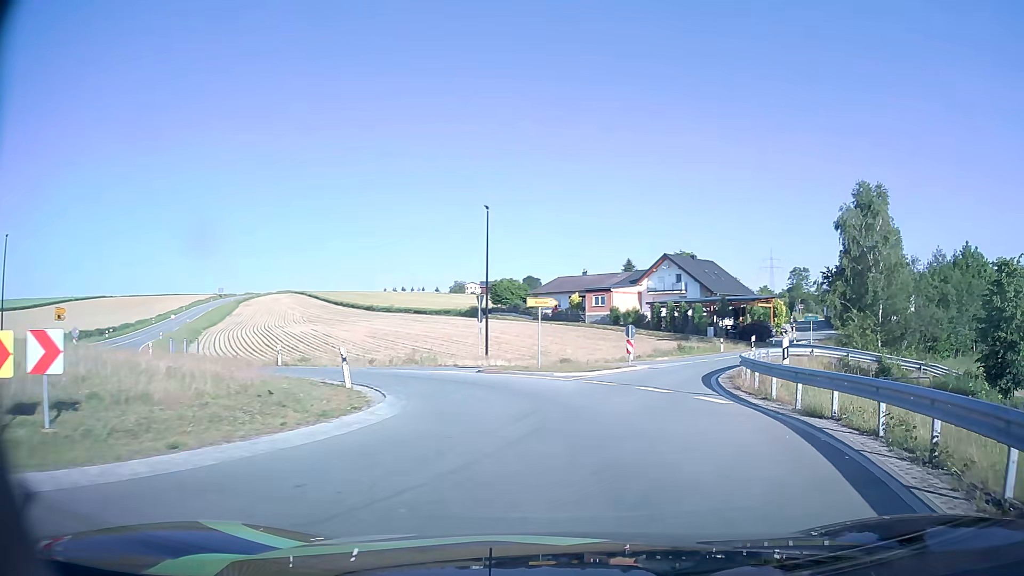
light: Day
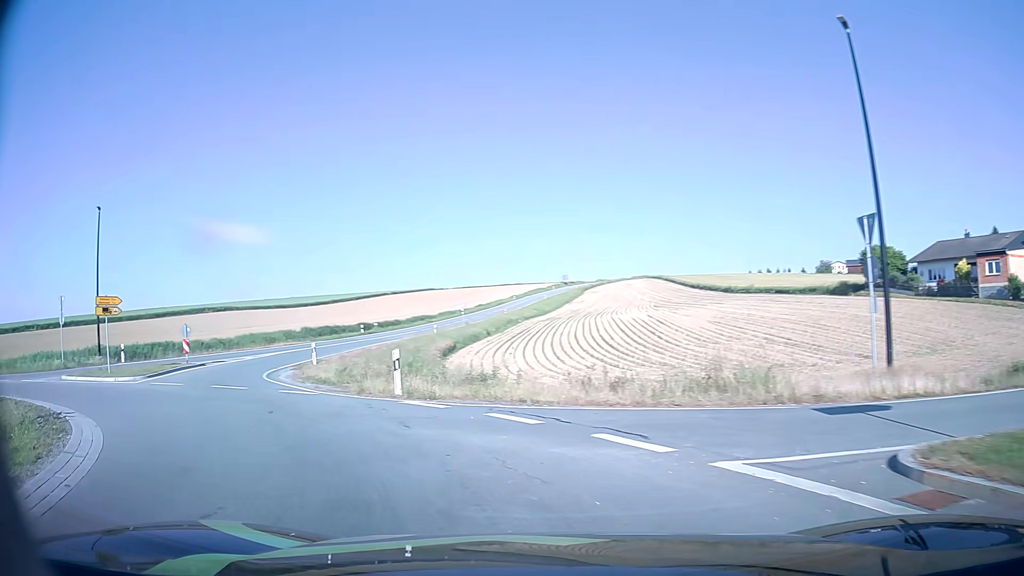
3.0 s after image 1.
(-1.9, +20.3) m; -32°
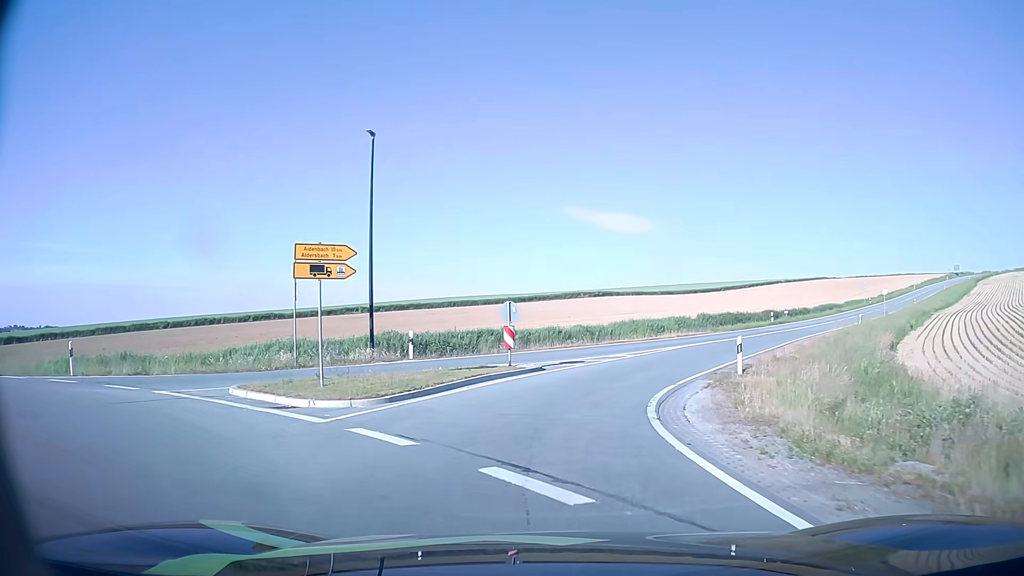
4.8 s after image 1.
(-4.8, +12.6) m; -34°
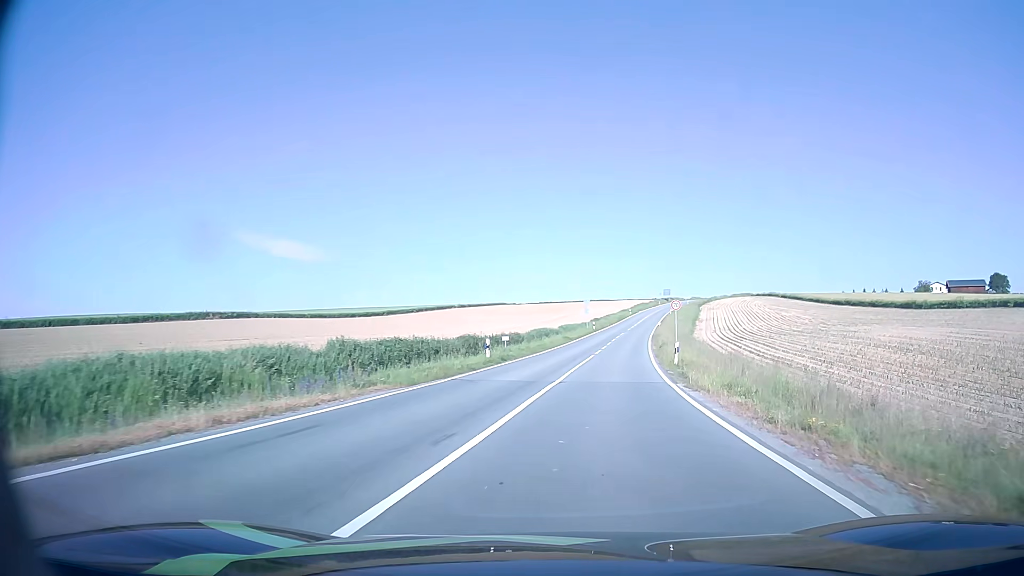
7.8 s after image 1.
(+7.0, +29.3) m; +29°
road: tertiary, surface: asphalt
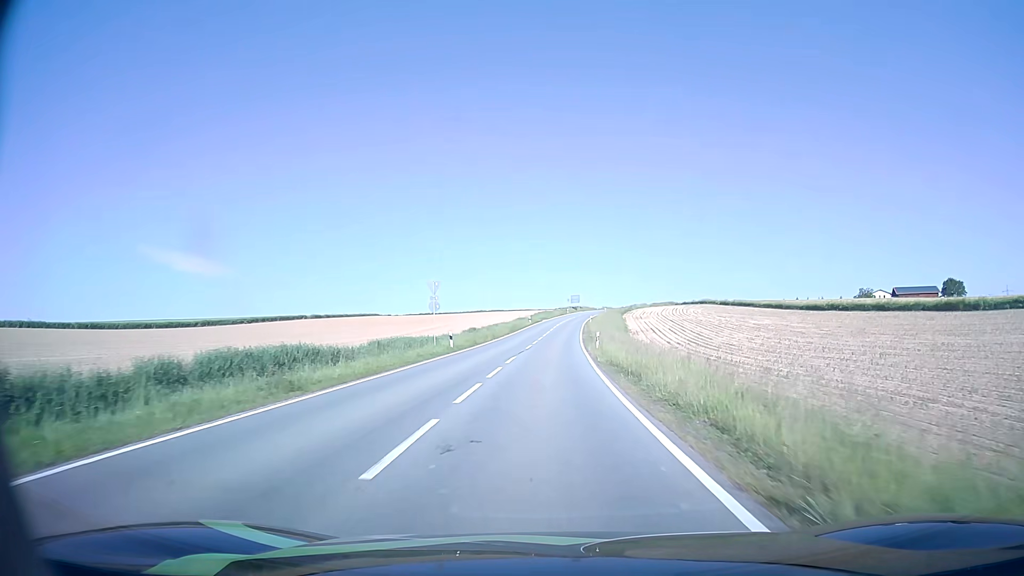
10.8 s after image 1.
(+5.0, +44.4) m; +9°
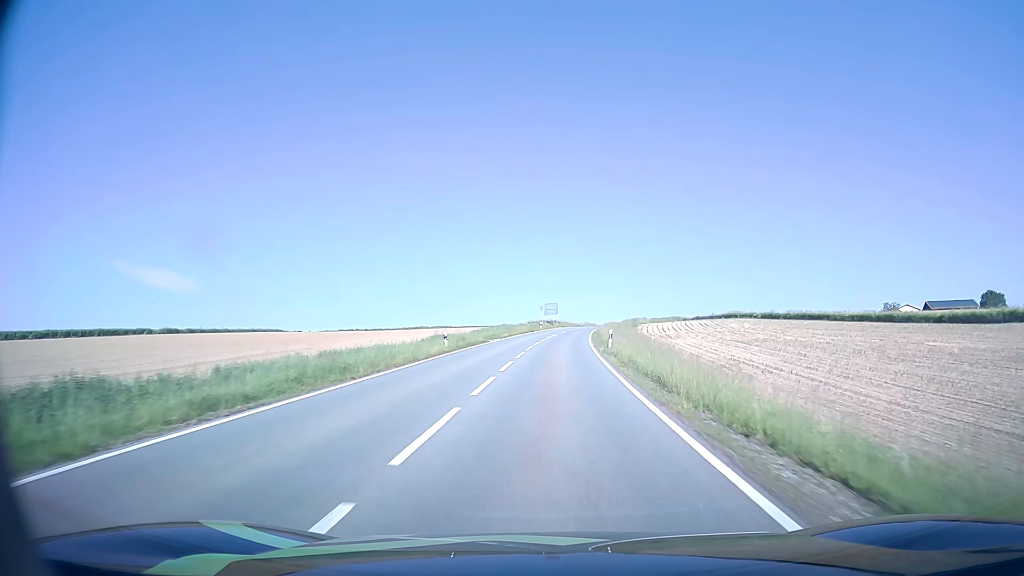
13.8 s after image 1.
(+0.9, +55.4) m; +3°
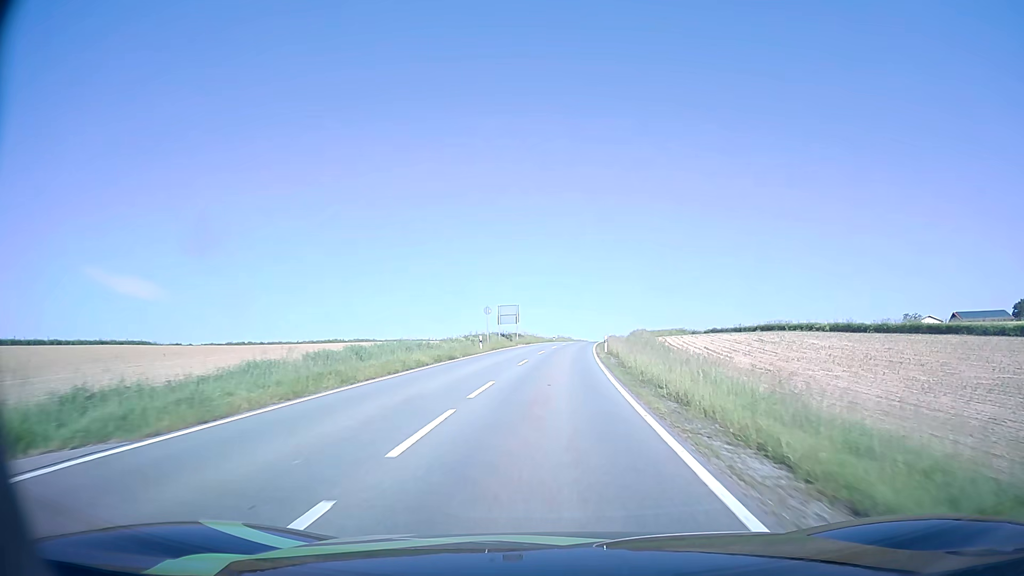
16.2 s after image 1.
(+1.1, +42.7) m; +3°
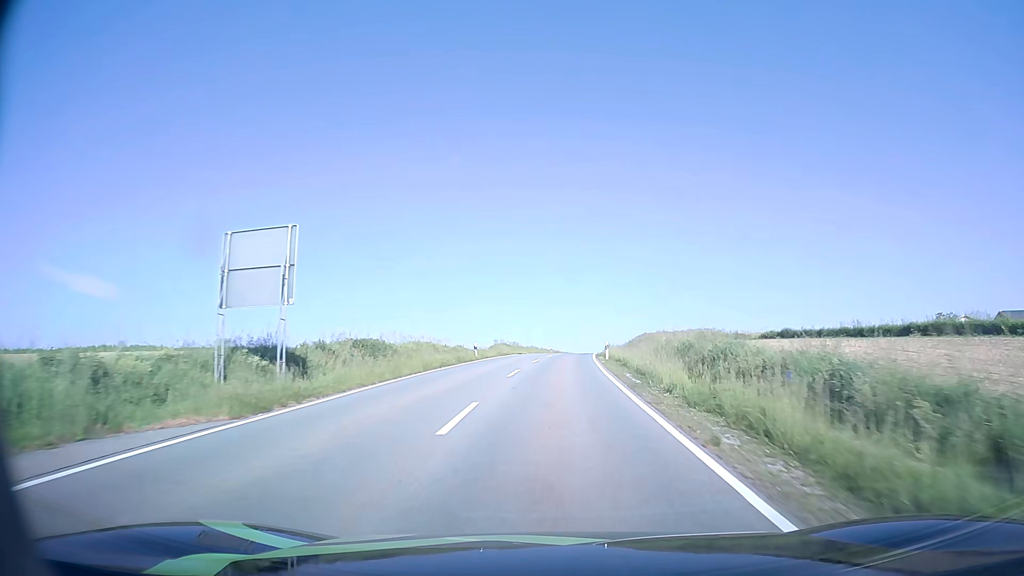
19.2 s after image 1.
(+1.8, +54.0) m; +4°
(0, +10) (0, +20) (+1, +30) (+1, +40) (+2, +50) (+2, +60) (+3, +70) (+4, +80) (+5, +90) (+7, +100) m
